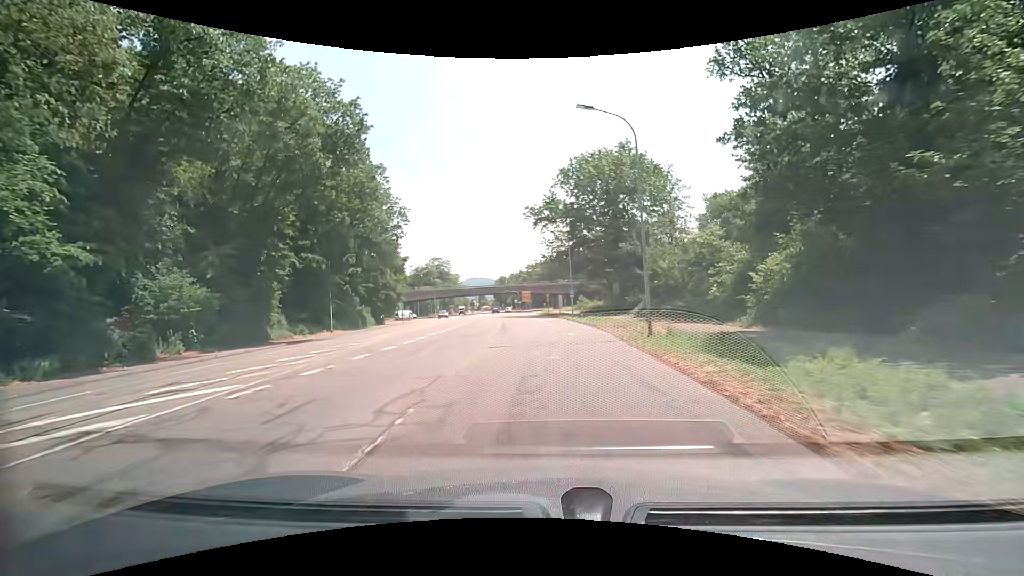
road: secondary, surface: asphalt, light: Day
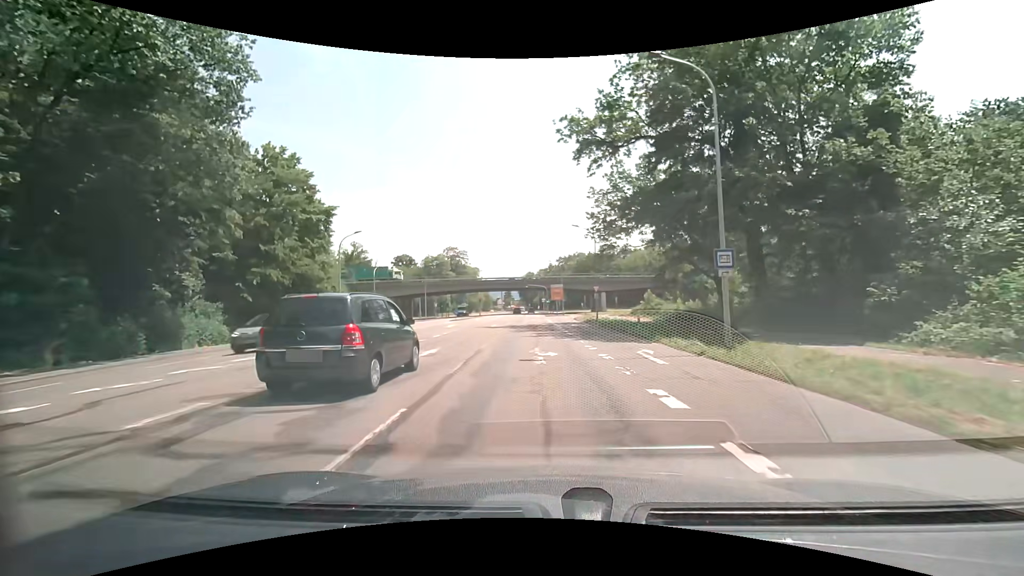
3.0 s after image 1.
(-1.4, +36.7) m; -3°
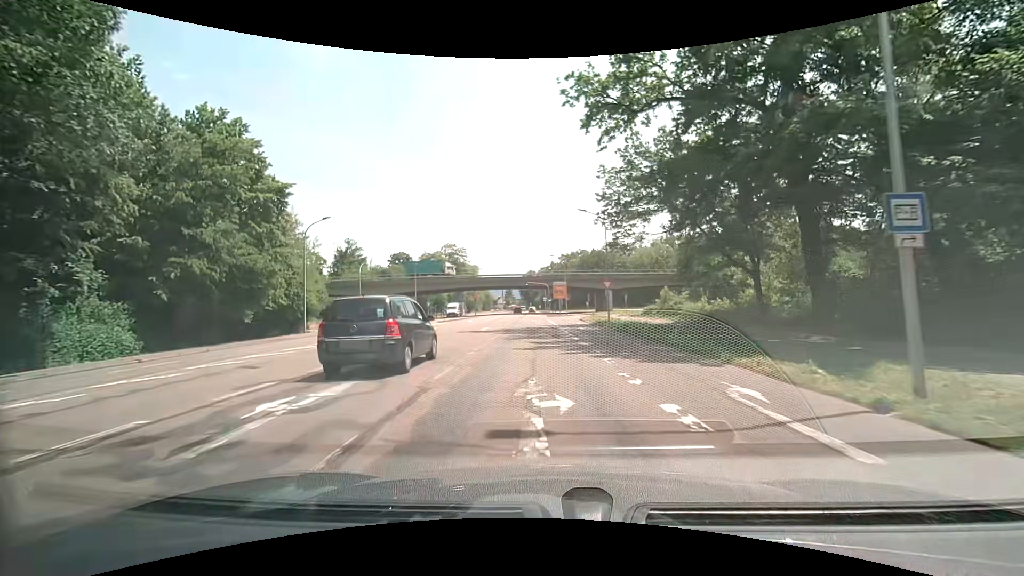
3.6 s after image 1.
(0.0, +7.3) m; 0°
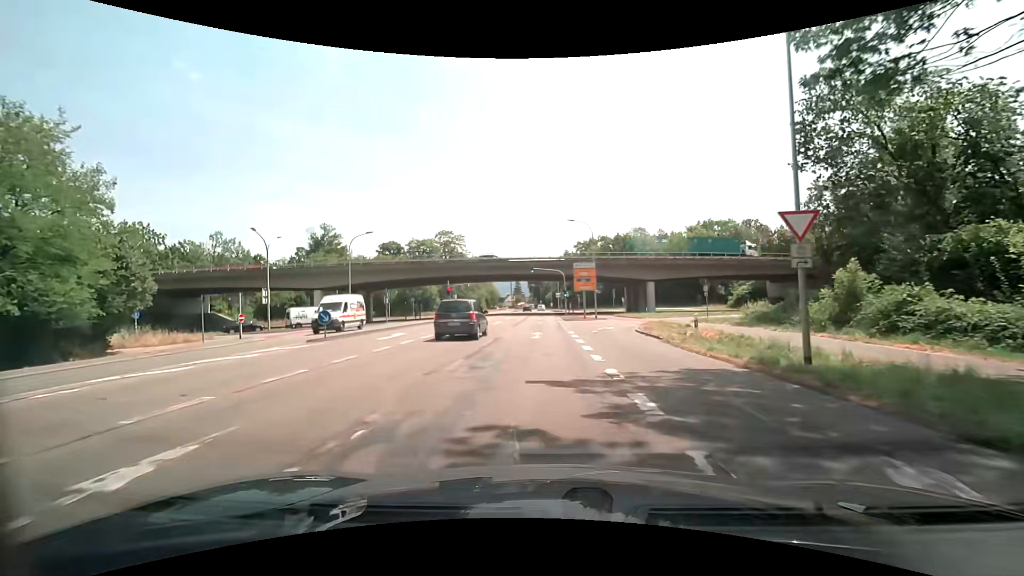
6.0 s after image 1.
(-0.3, +29.2) m; -1°
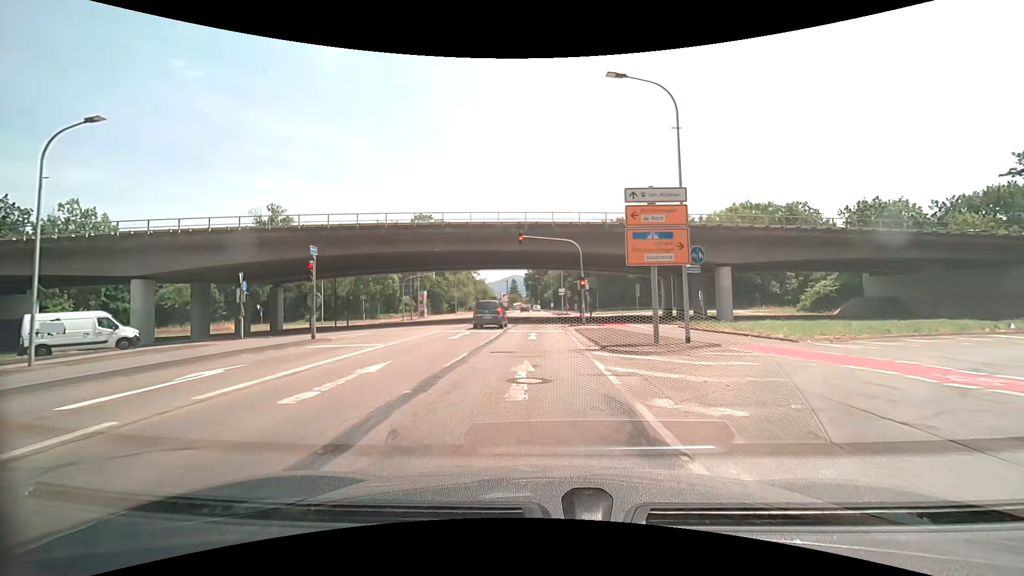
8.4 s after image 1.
(-0.2, +28.8) m; 0°
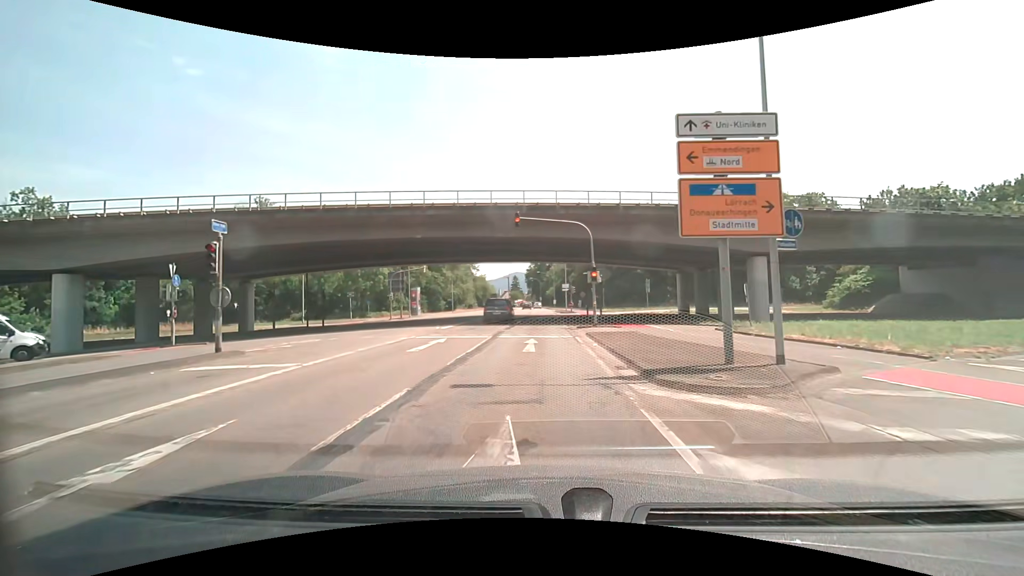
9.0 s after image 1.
(+0.1, +6.0) m; 0°
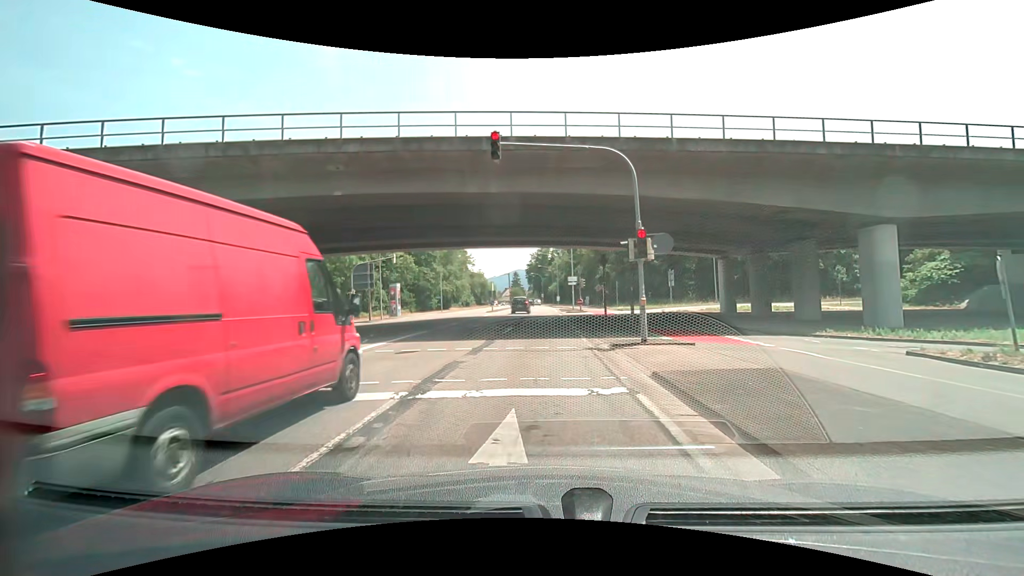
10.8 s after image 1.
(0.0, +11.9) m; +1°
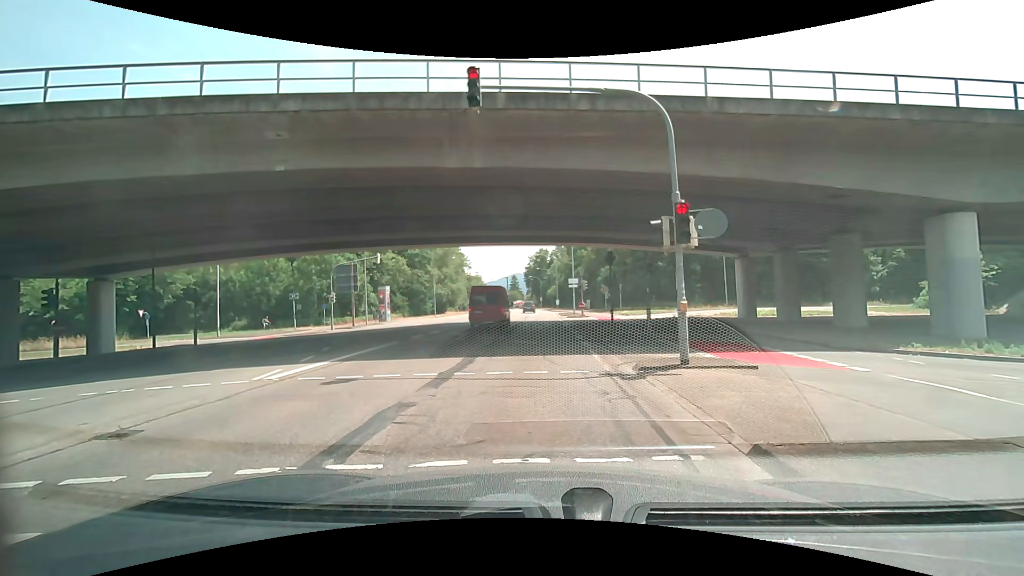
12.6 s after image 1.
(0.0, +3.8) m; 0°
(-1, +10) (-1, +20) (-2, +30) (-3, +40) (-4, +50) (-5, +60) (-6, +70) (-6, +80) (-7, +90) (-8, +100) m
